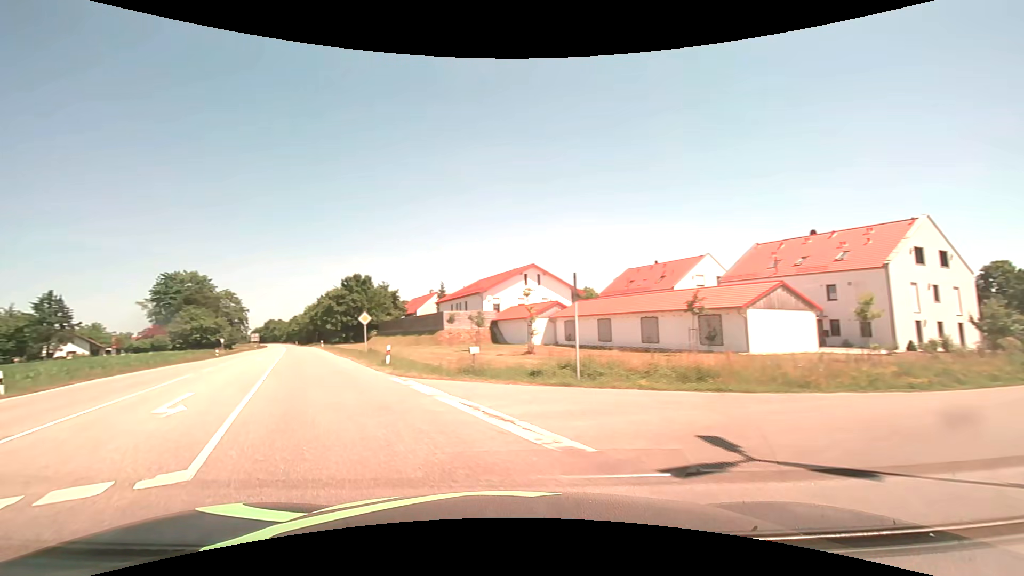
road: secondary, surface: asphalt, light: Day
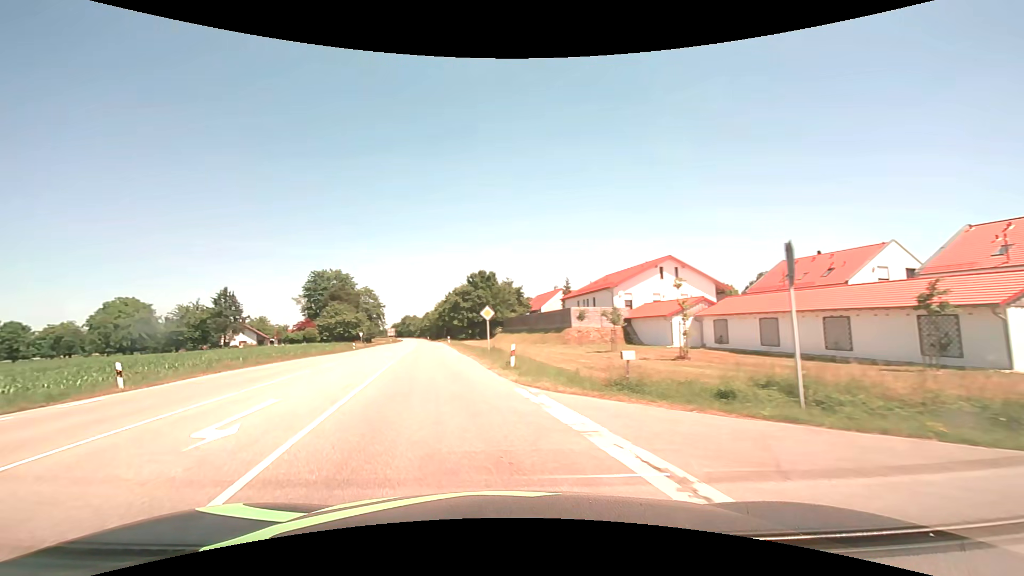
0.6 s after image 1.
(-0.6, +4.6) m; -14°
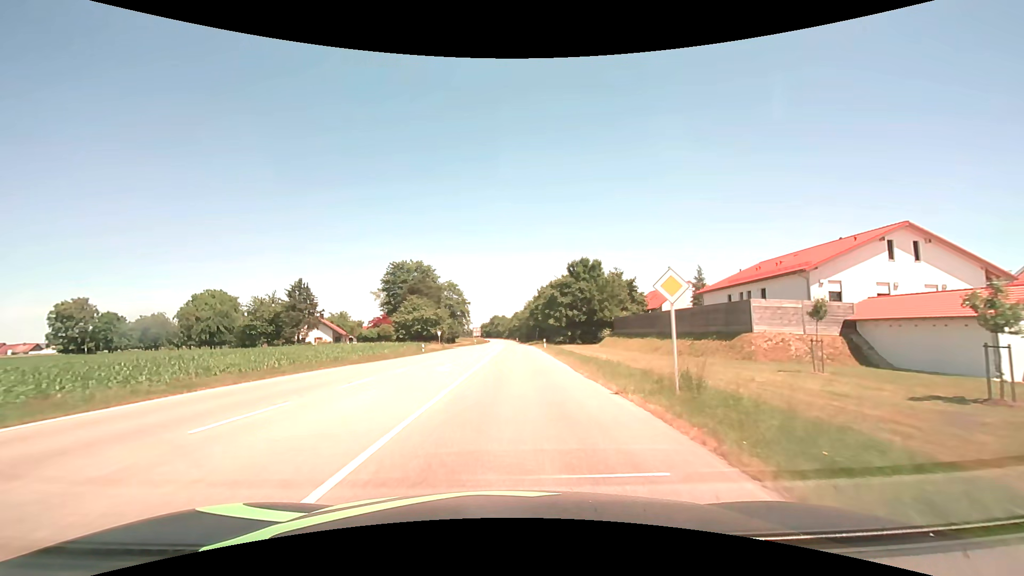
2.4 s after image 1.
(-2.6, +18.0) m; -10°
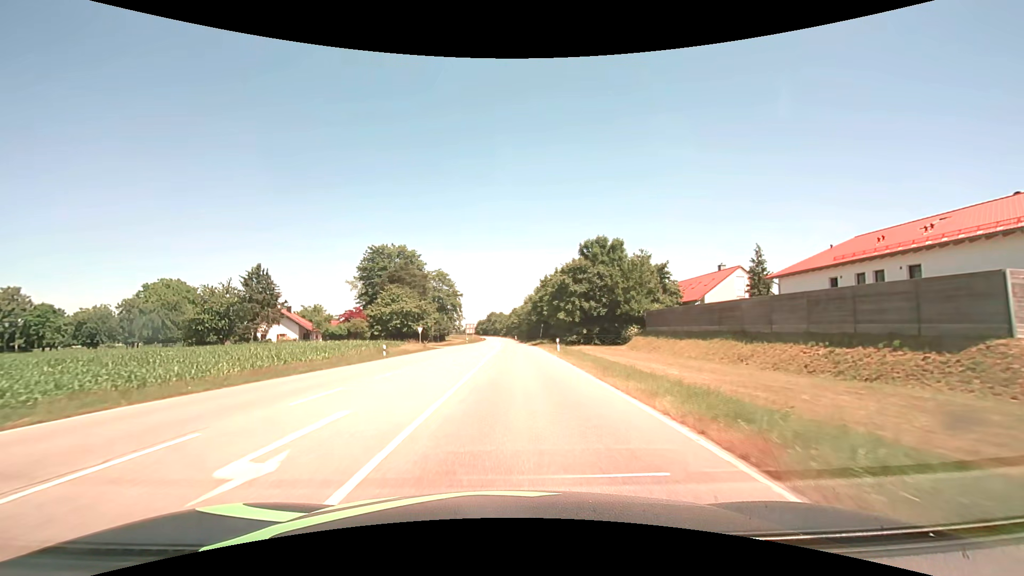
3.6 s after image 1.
(0.0, +15.8) m; 0°
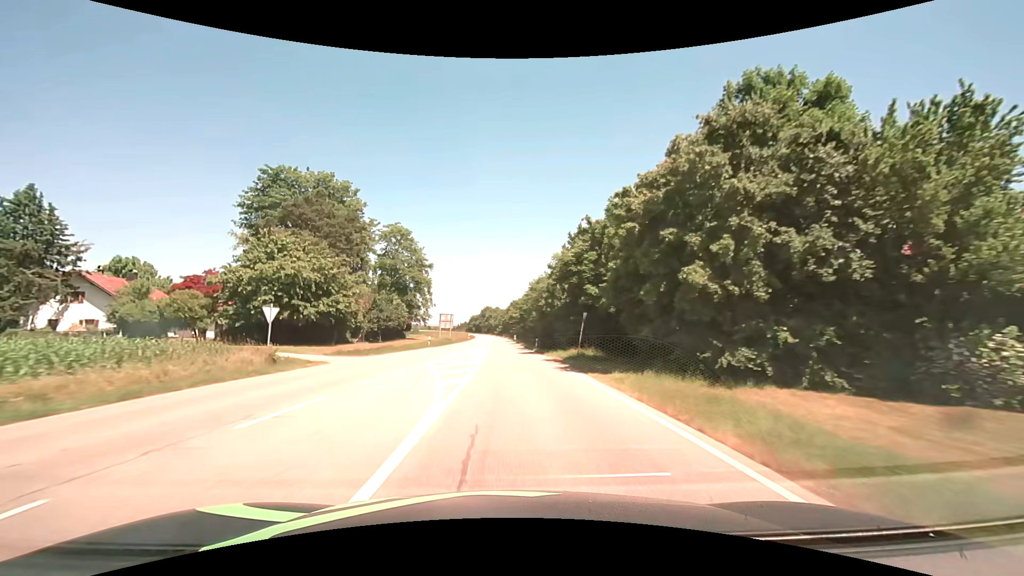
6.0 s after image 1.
(+0.1, +39.7) m; +1°
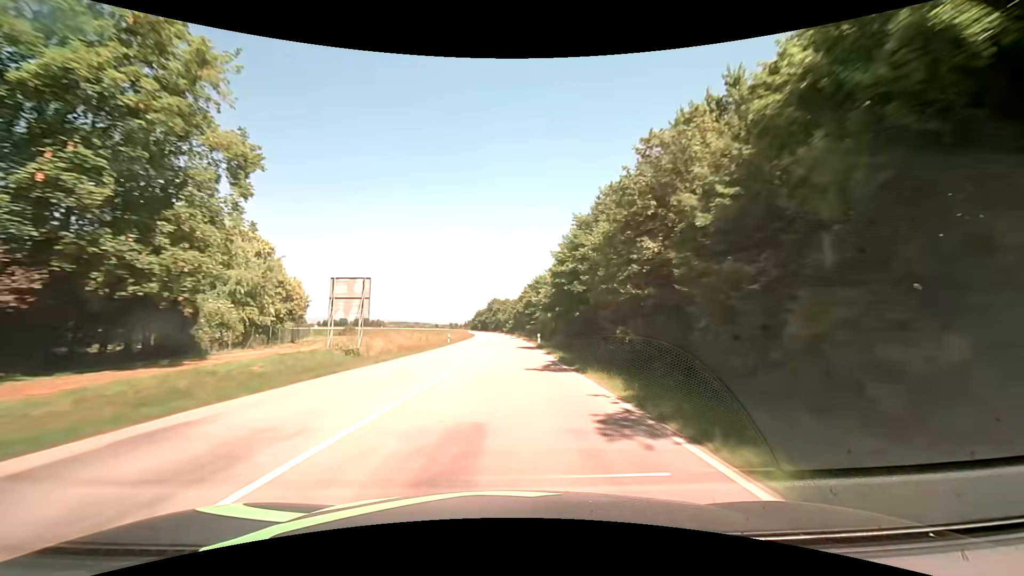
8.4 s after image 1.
(-0.5, +48.4) m; -1°
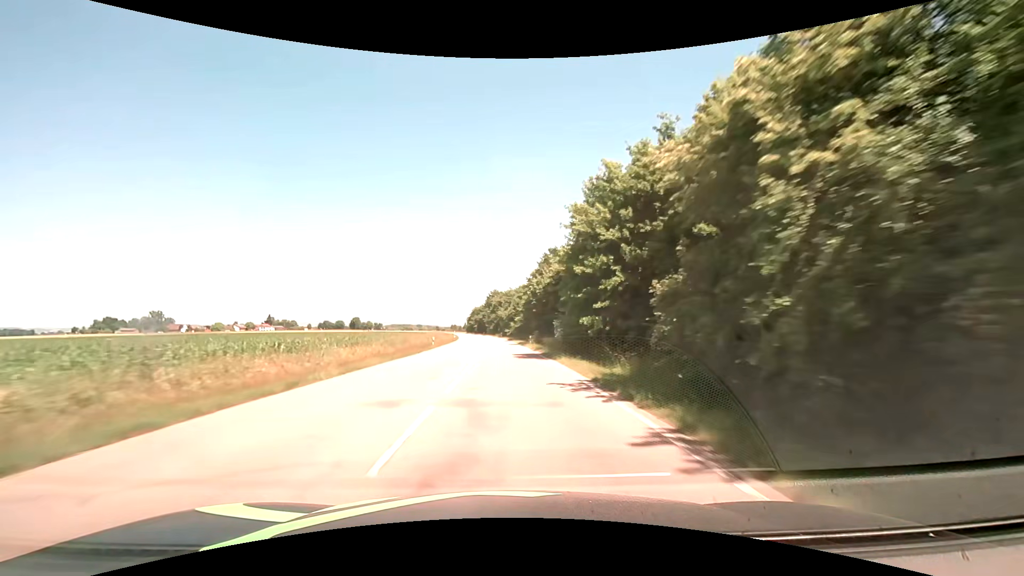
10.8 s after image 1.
(+0.1, +54.0) m; 0°
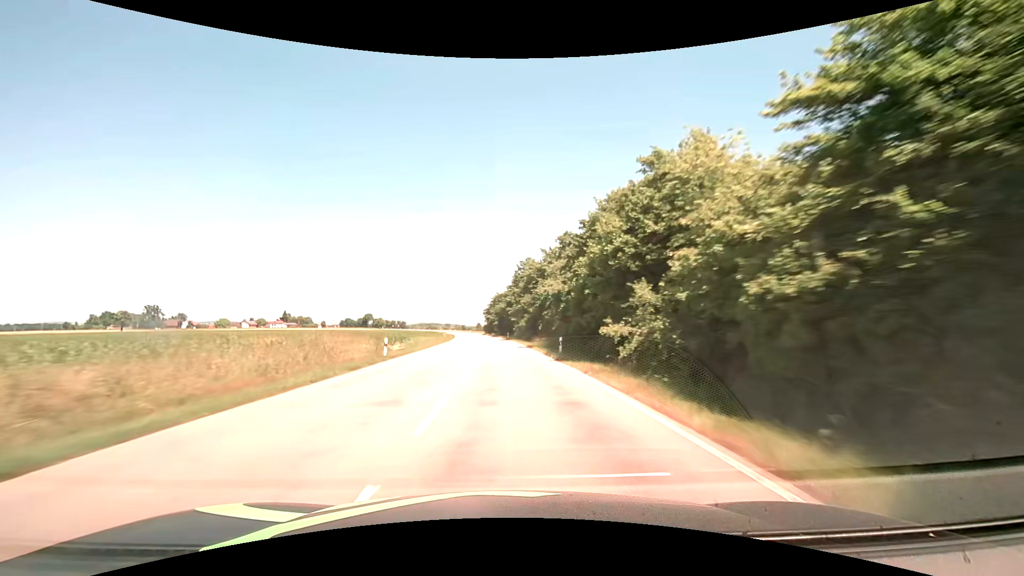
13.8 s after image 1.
(-2.3, +72.1) m; -4°
(0, +10) (0, +20) (0, +30) (-1, +40) (-1, +50) (-2, +60) (-2, +70) (-3, +80) (-4, +90) (-4, +100) m
